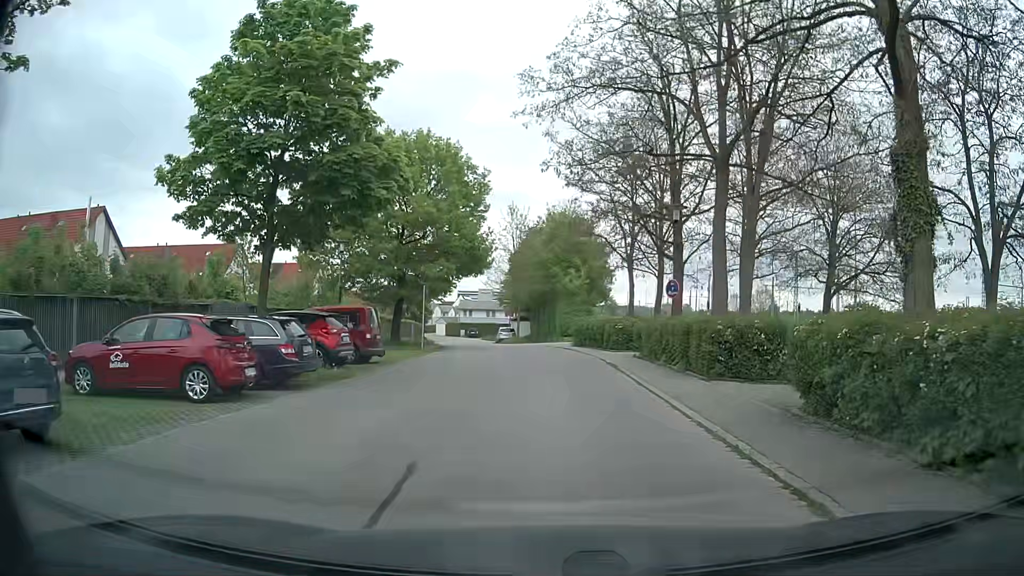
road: residential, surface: asphalt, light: Day
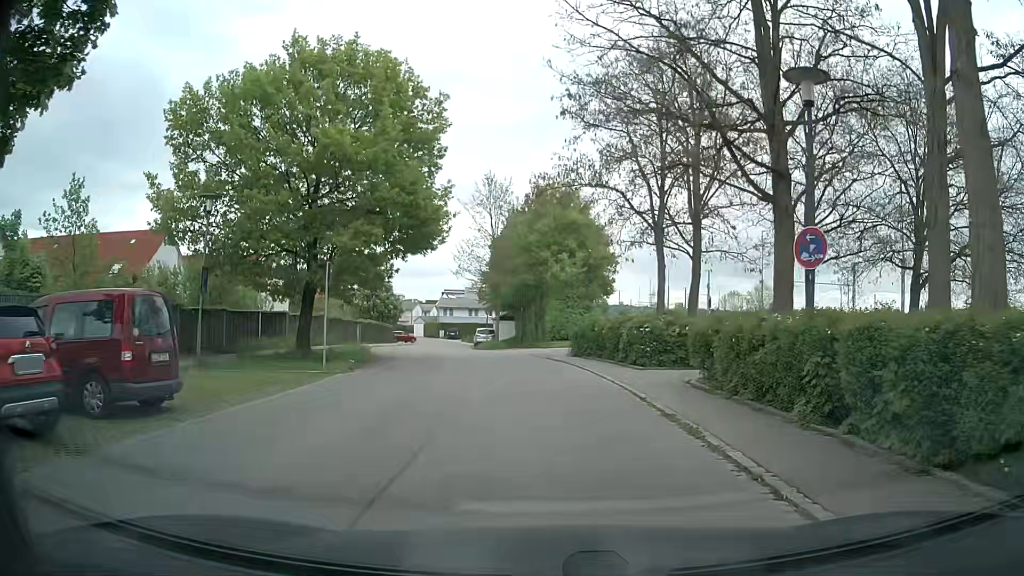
(+0.2, +12.3) m; +1°
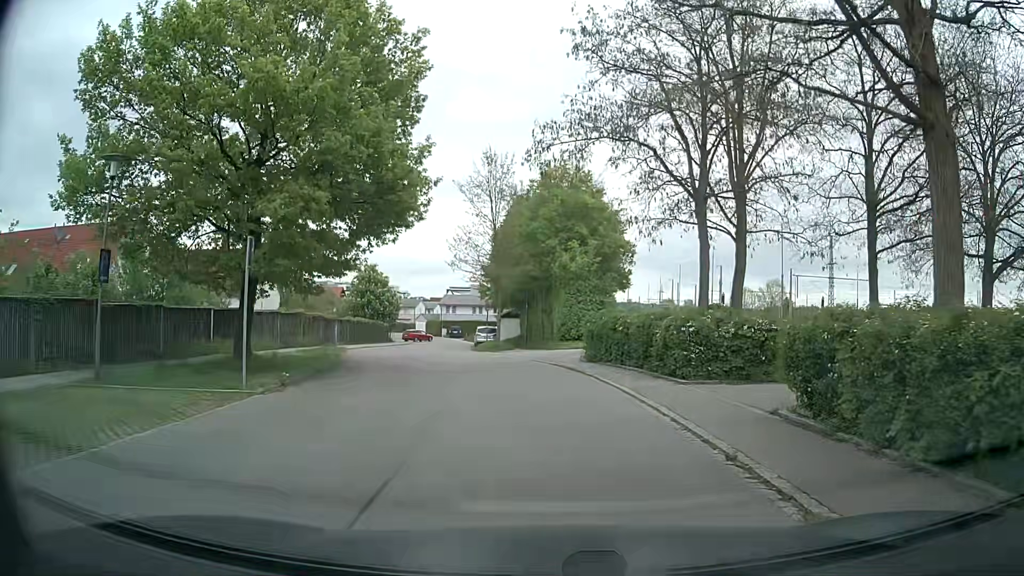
(+0.1, +5.5) m; -2°
(0, +10) (0, +20) (-2, +30) (-4, +40) (-5, +50) (-6, +60) (-7, +70) (-8, +79) (-9, +89) (-12, +99) m
